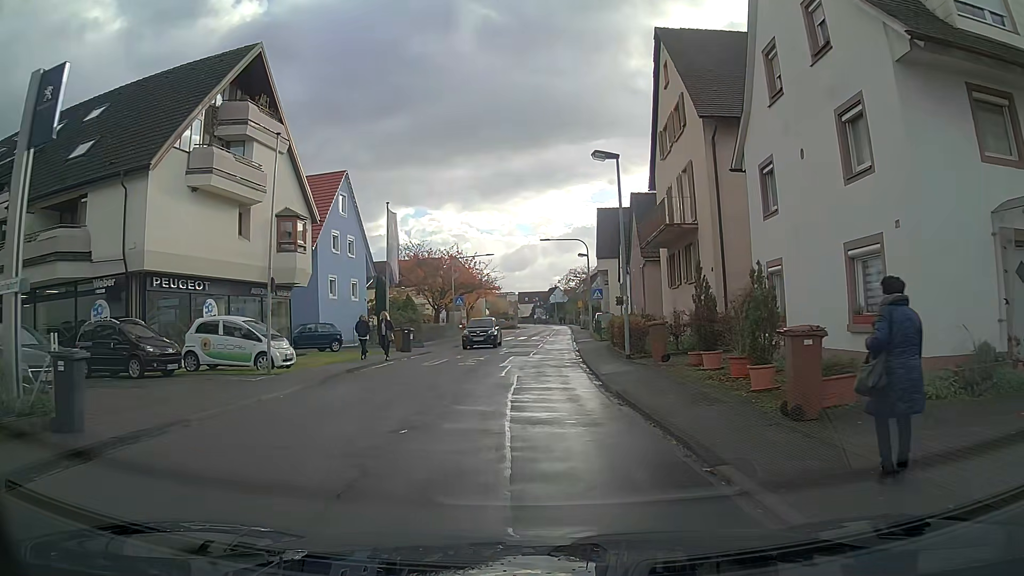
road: tertiary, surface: asphalt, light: Day
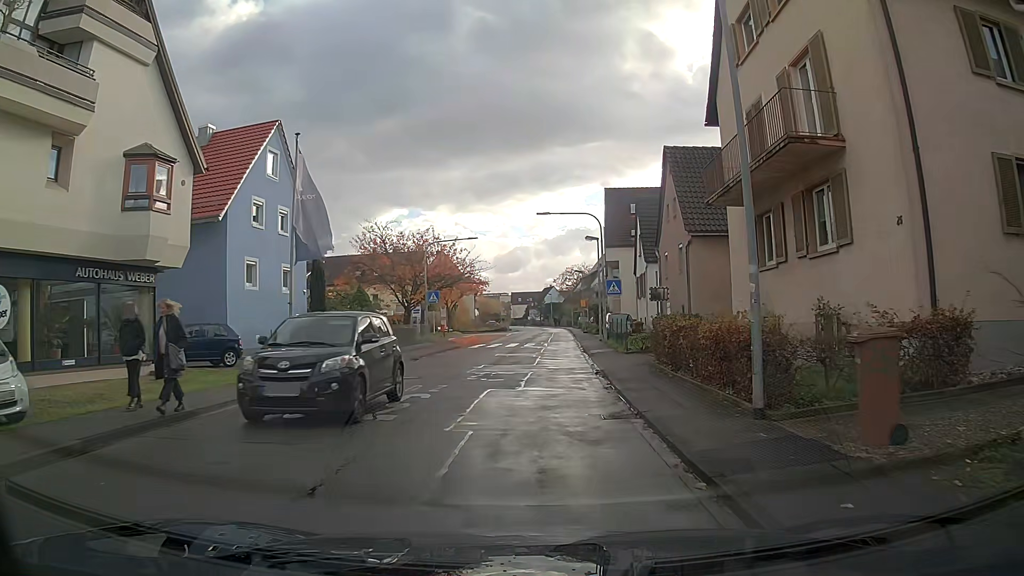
(0.0, +11.6) m; +1°
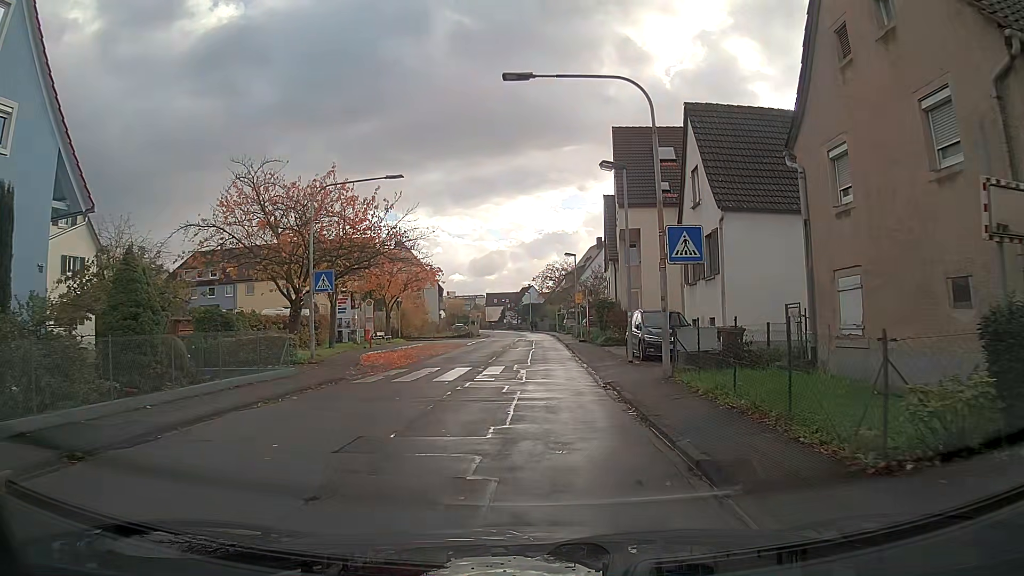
(+0.4, +19.4) m; +2°
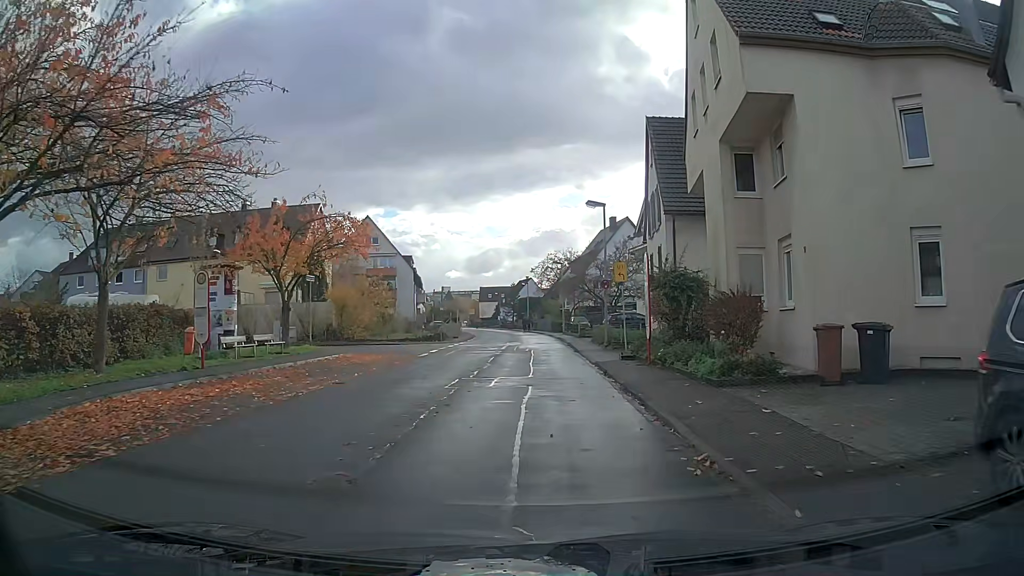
(0.0, +19.9) m; 0°
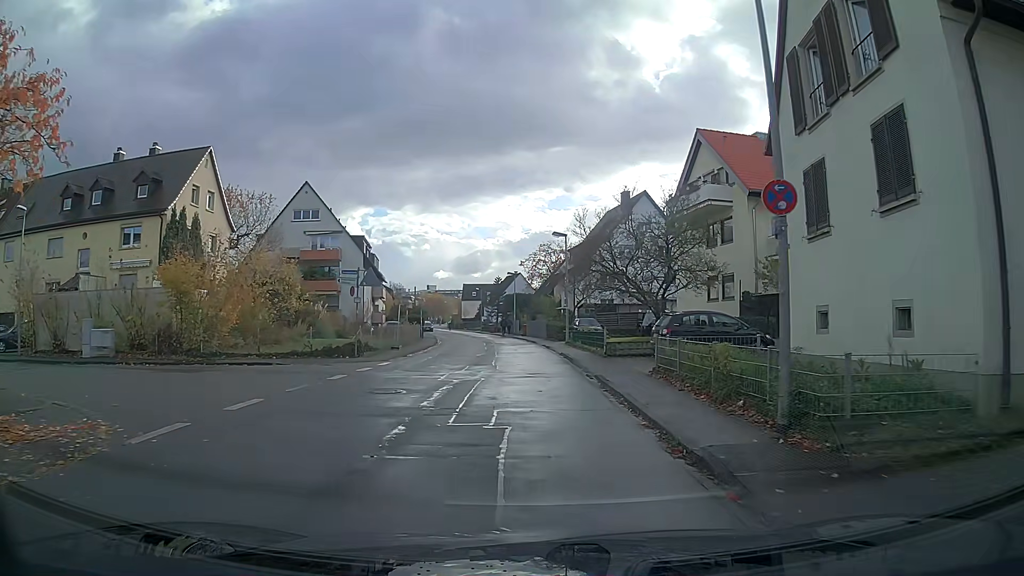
(0.0, +20.2) m; 0°
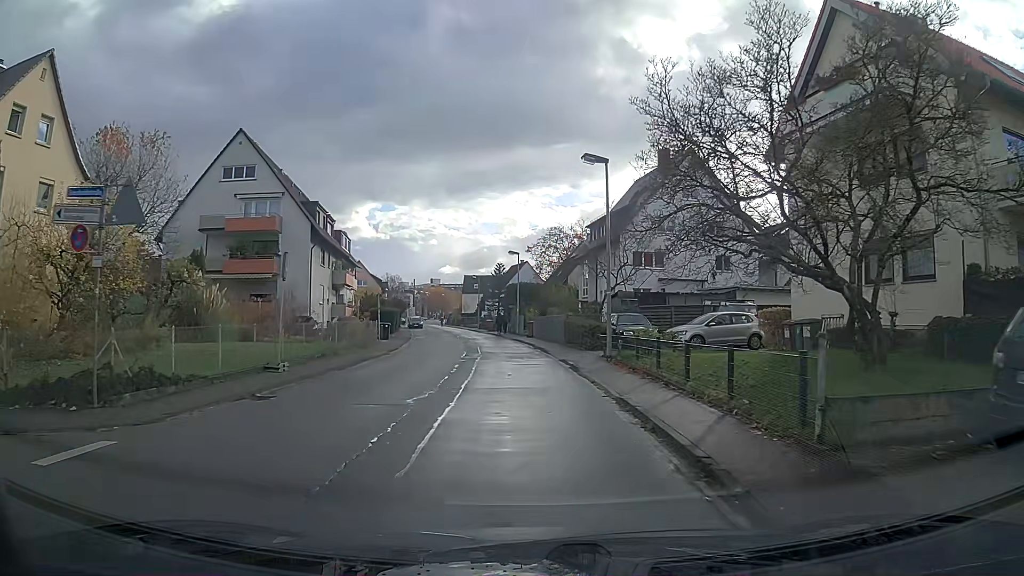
(0.0, +17.0) m; -1°
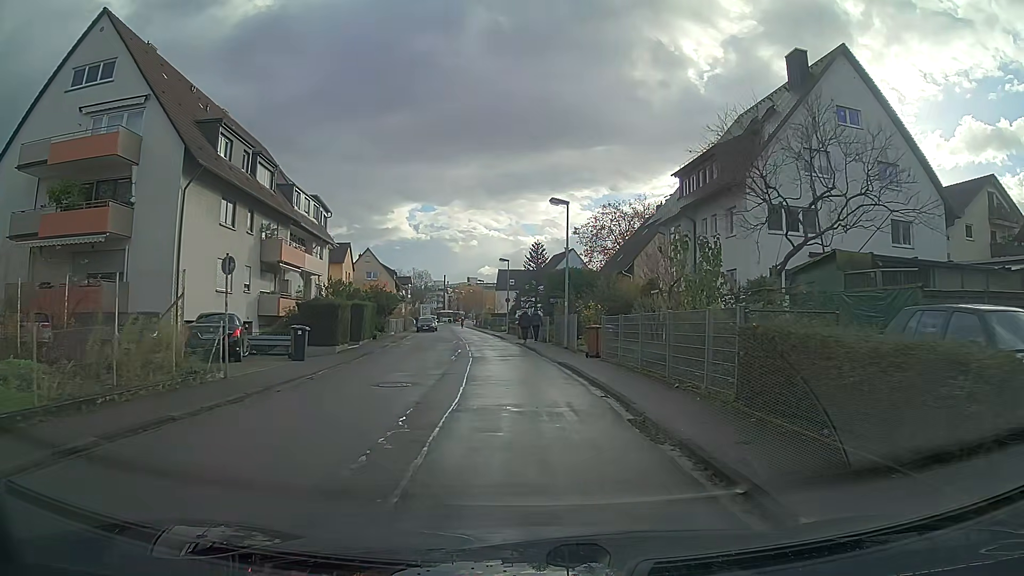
(-0.7, +22.0) m; -4°
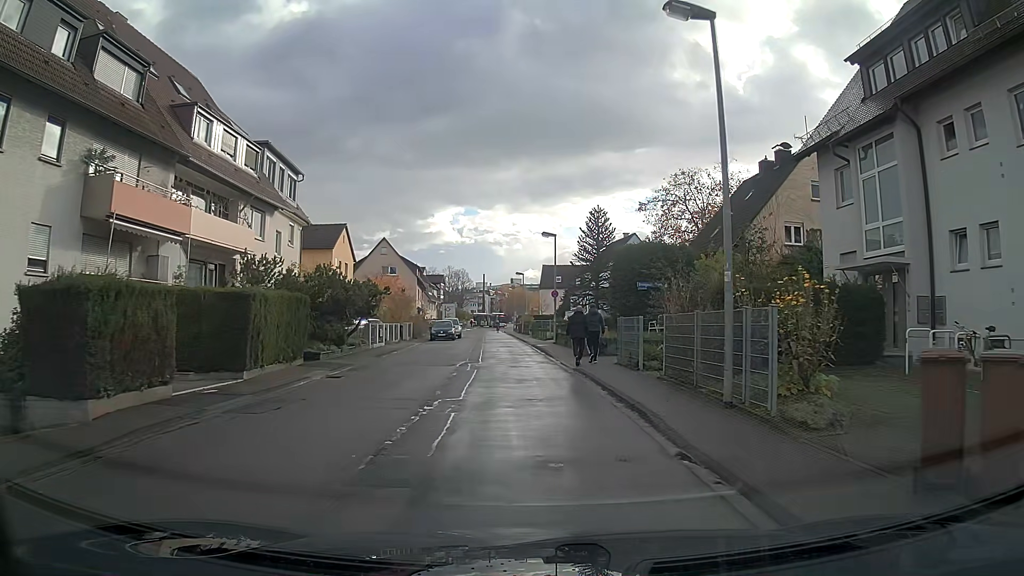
(-0.6, +17.8) m; -4°
(0, +10) (-1, +20) (-1, +30) (-2, +40) (-2, +50) (-3, +60) (-3, +70) (-4, +80) (-4, +90) (-5, +100) m
